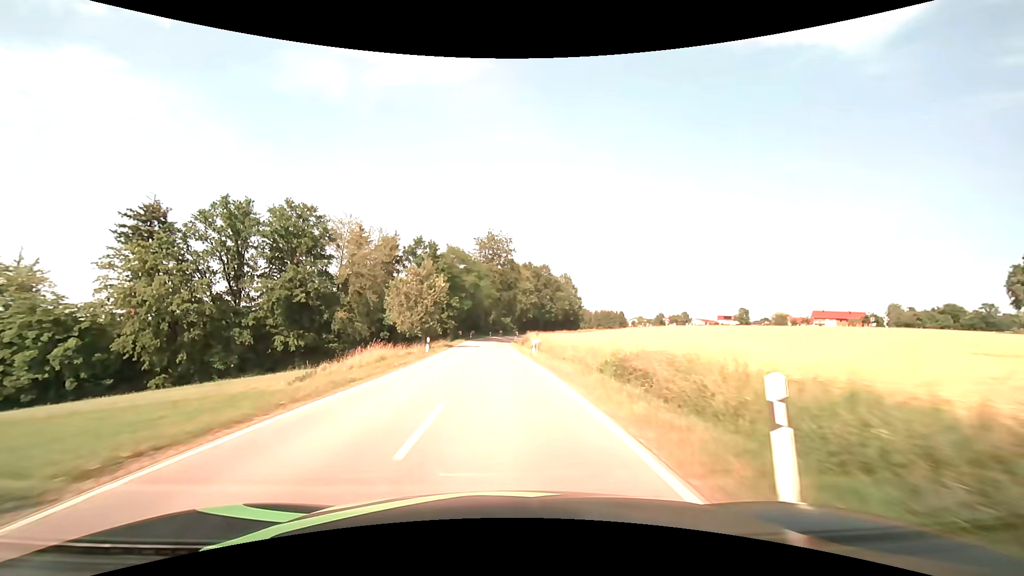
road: secondary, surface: asphalt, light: Day
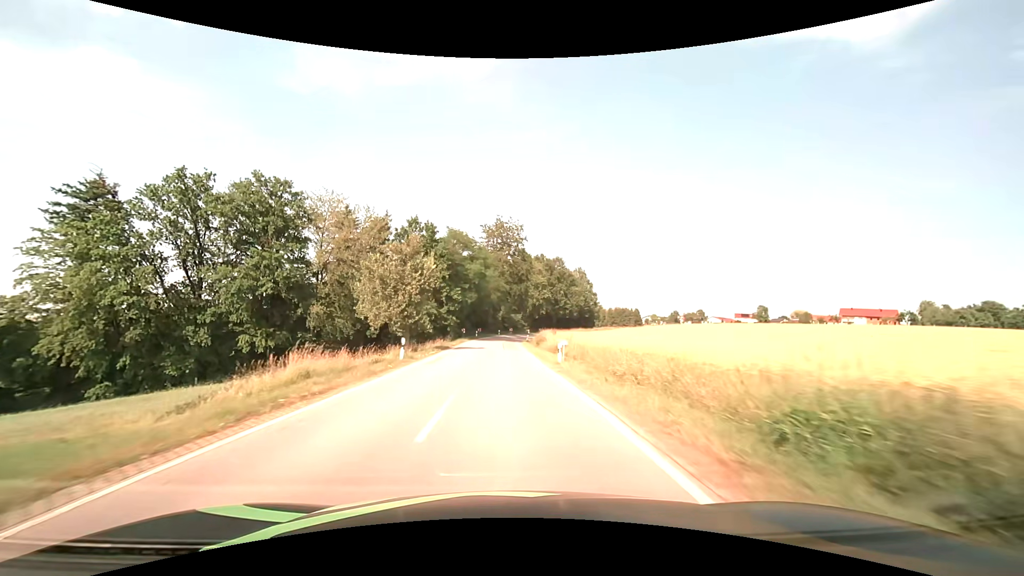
(-0.1, +11.1) m; -1°
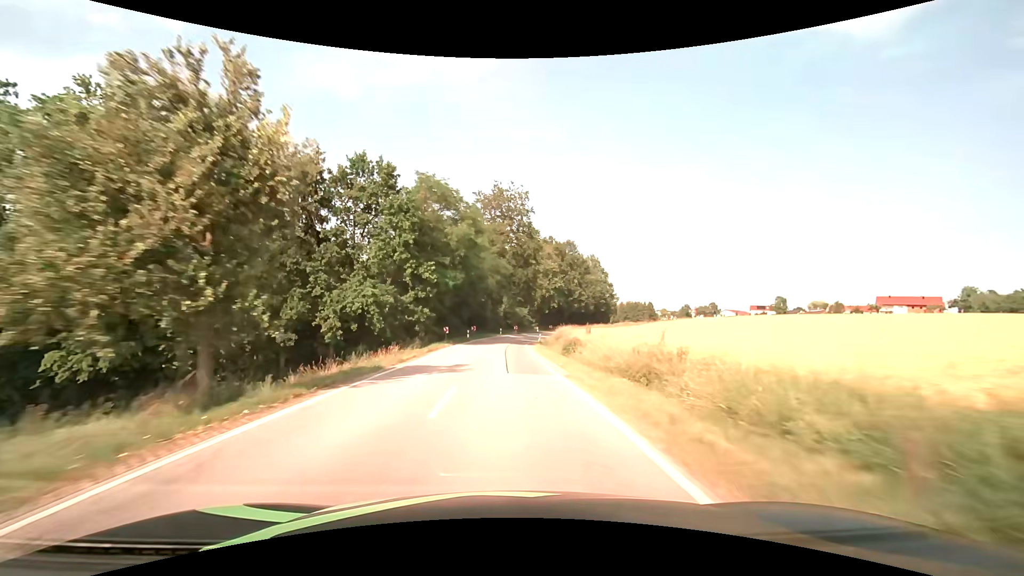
(-0.1, +22.0) m; 0°
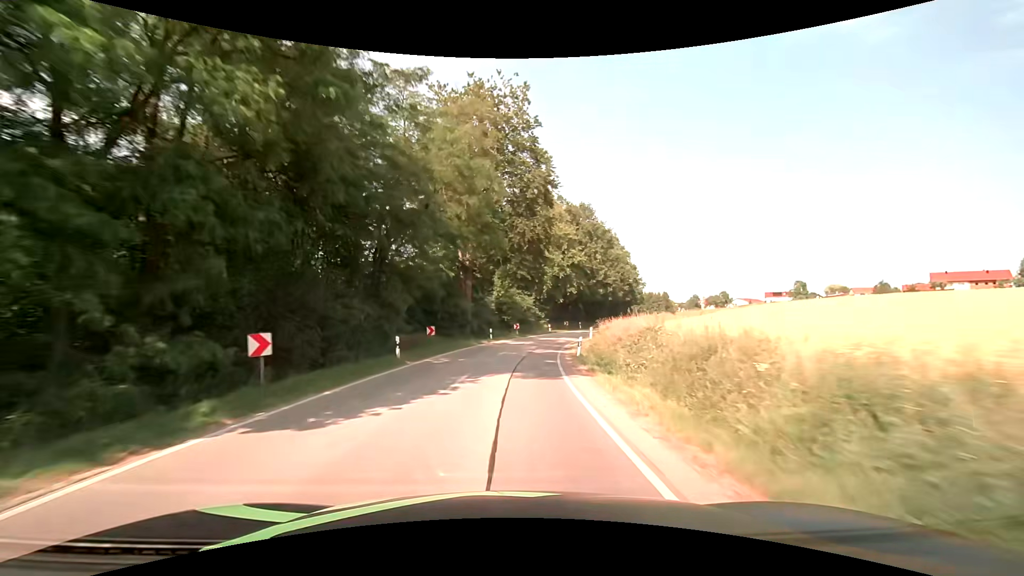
(+0.1, +32.7) m; 0°
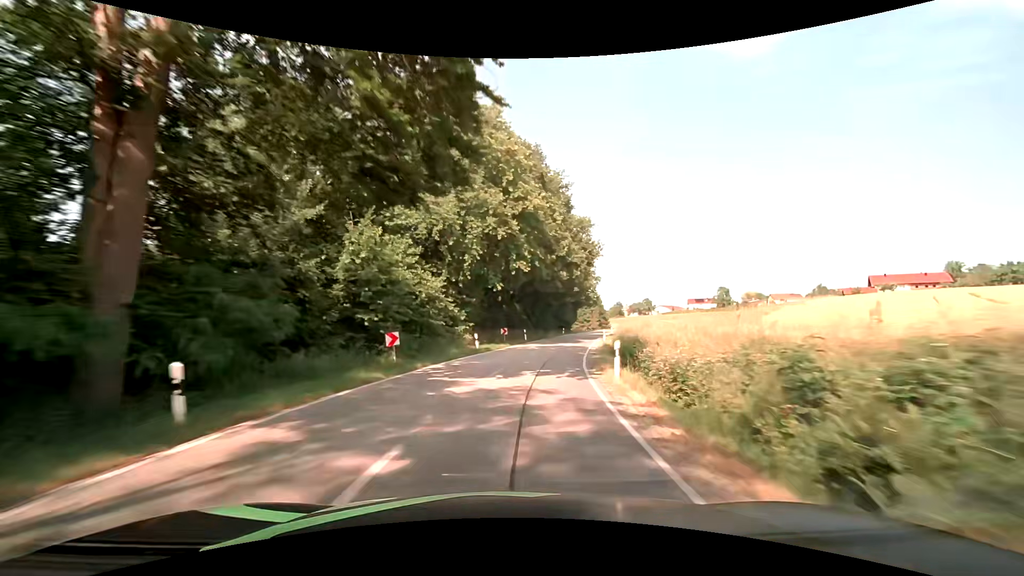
(+2.0, +32.3) m; +9°
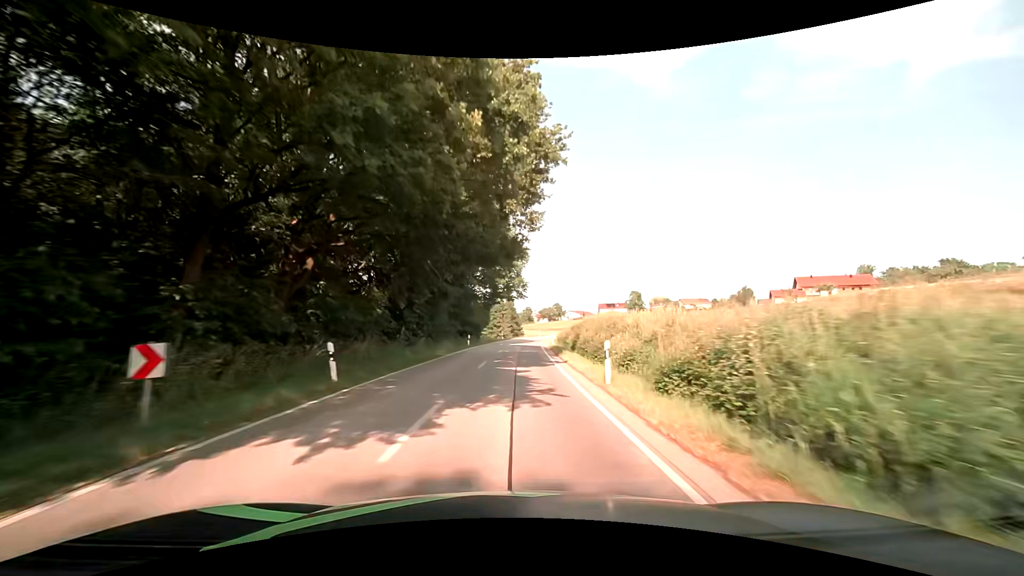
(+3.5, +31.7) m; +11°
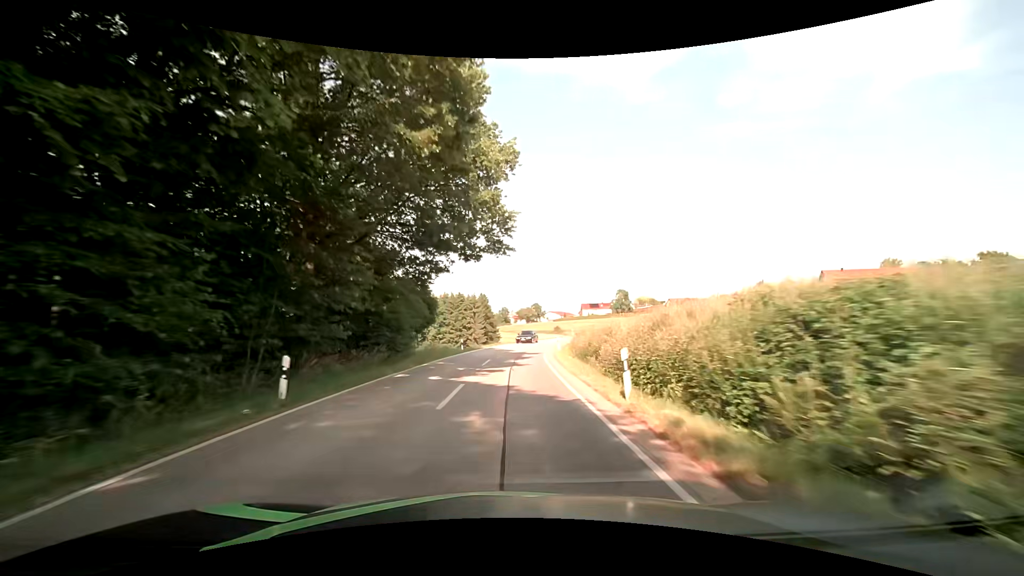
(+0.9, +31.9) m; +2°
(0, +10) (+1, +20) (+1, +30) (+2, +40) (+4, +50) (+6, +60) (+9, +69) (+12, +79) (+16, +88) (+19, +97) m
